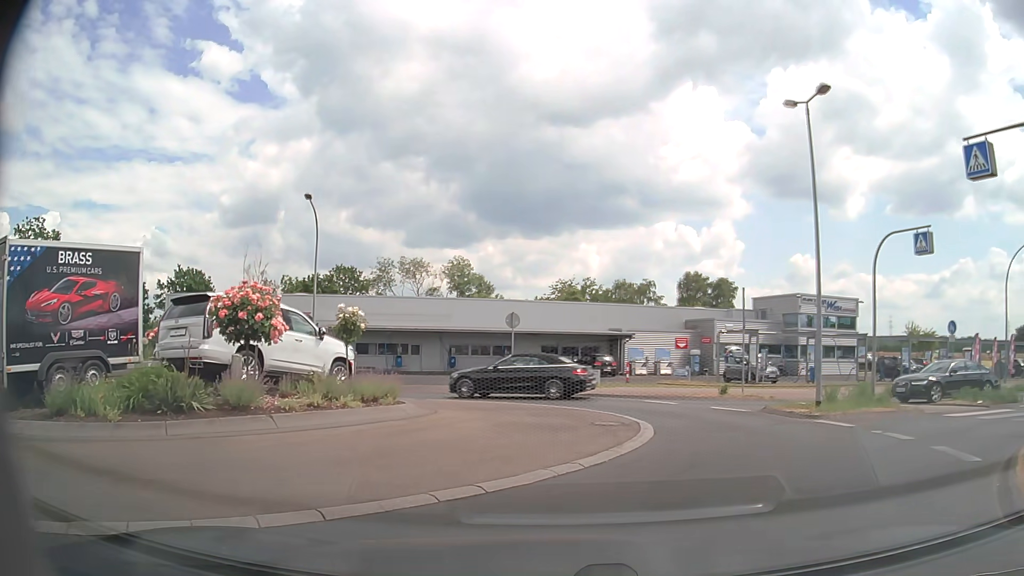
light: Day
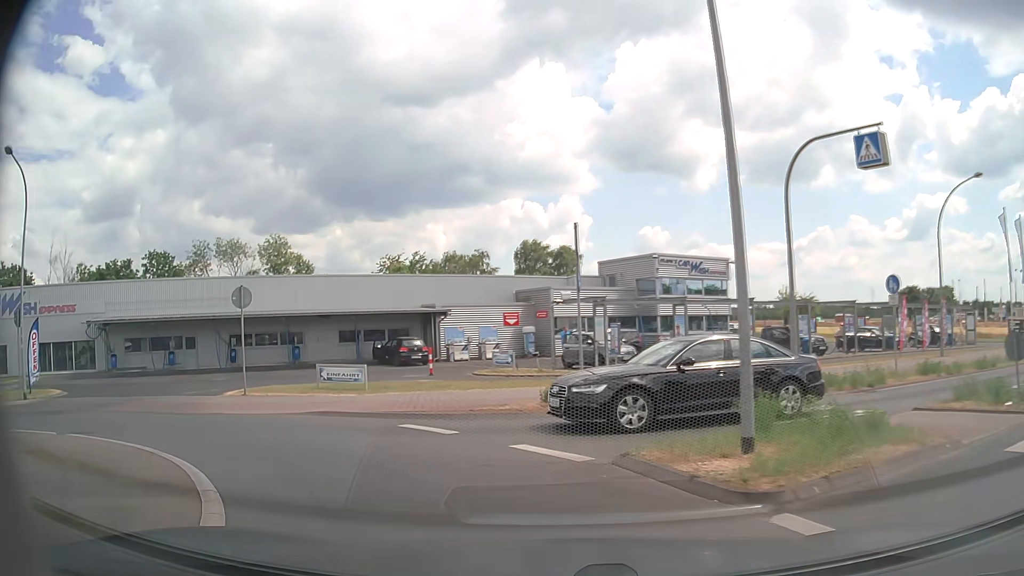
(+2.4, +9.3) m; +14°
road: tertiary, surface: asphalt
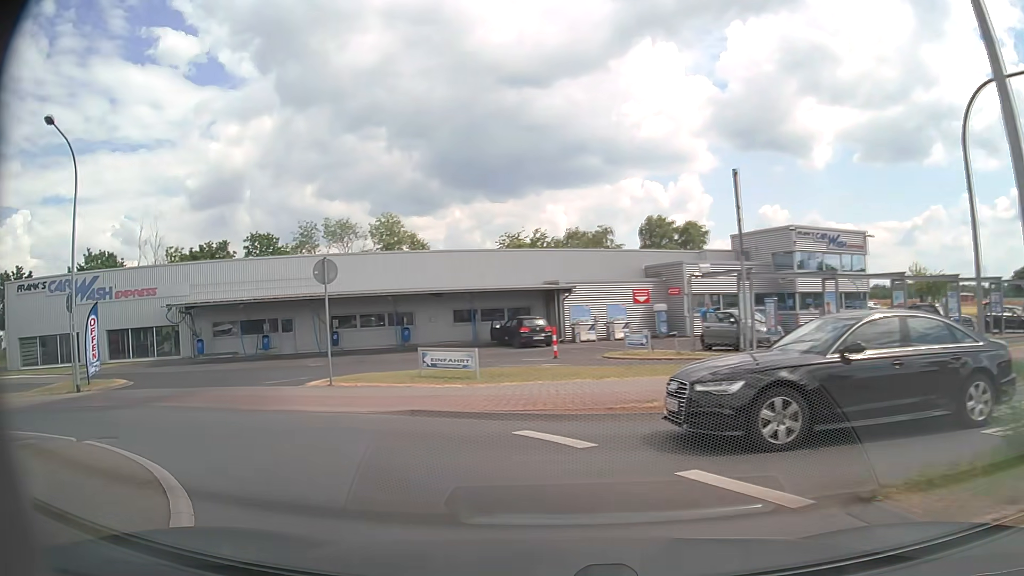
(-0.3, +3.0) m; -11°
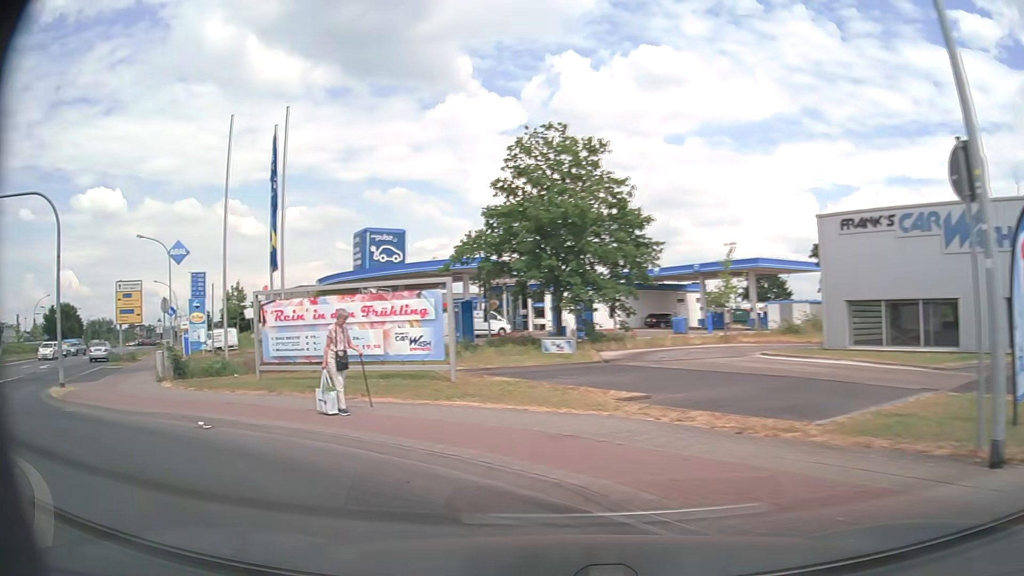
(-8.5, +12.0) m; -75°
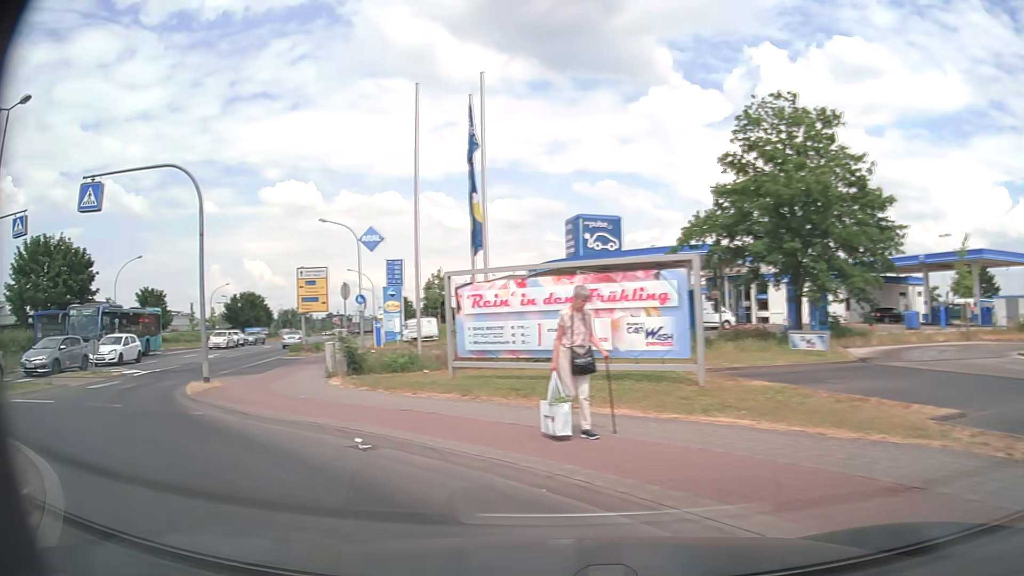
(-0.4, +3.1) m; -17°
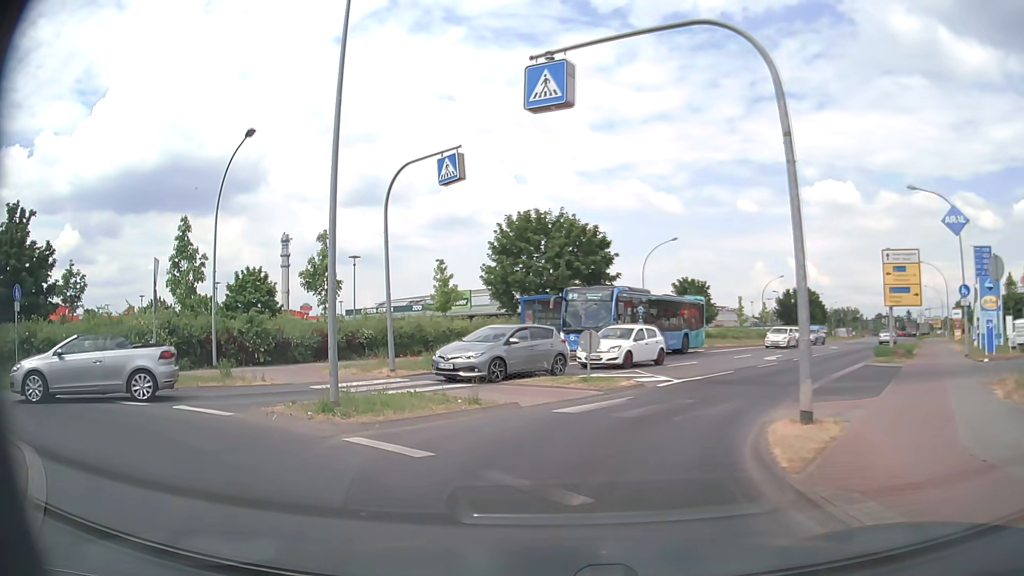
(-4.0, +8.1) m; -48°
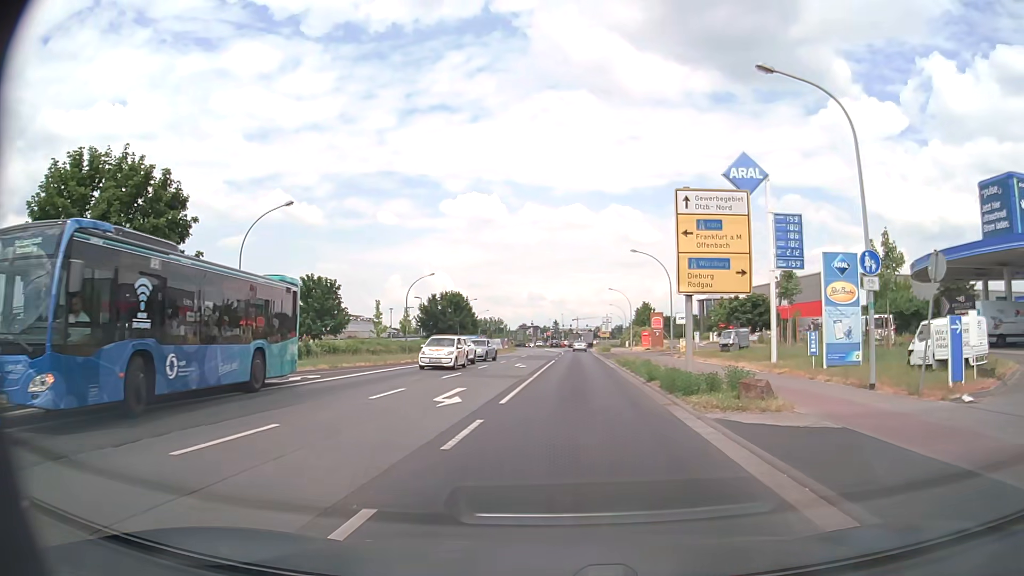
(+3.3, +16.9) m; +31°
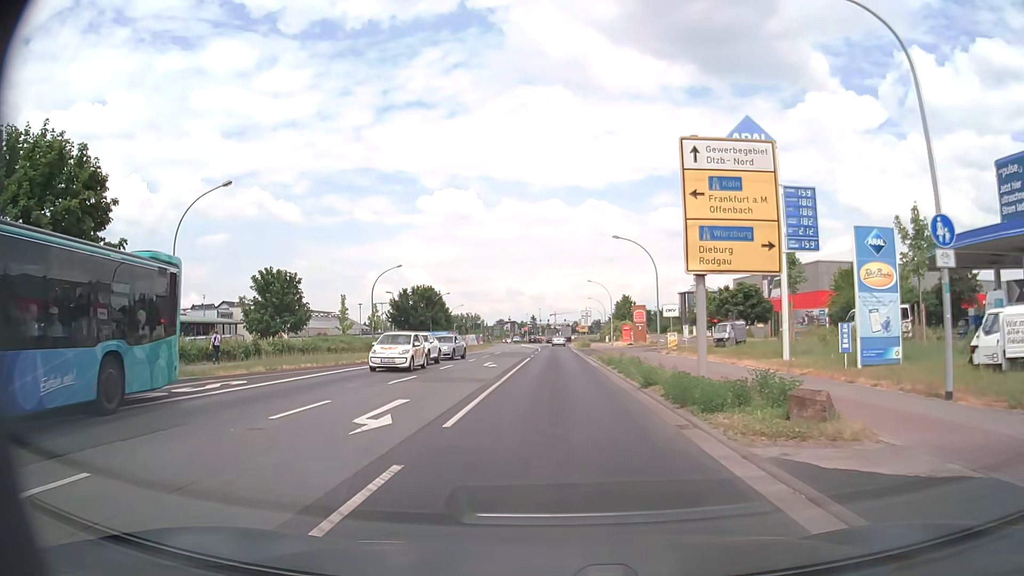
(+0.1, +4.5) m; +1°
(0, +10) (0, +20) (0, +30) (0, +40) (0, +50) (0, +60) (0, +70) (+1, +80) (+1, +90) (+1, +100) m
